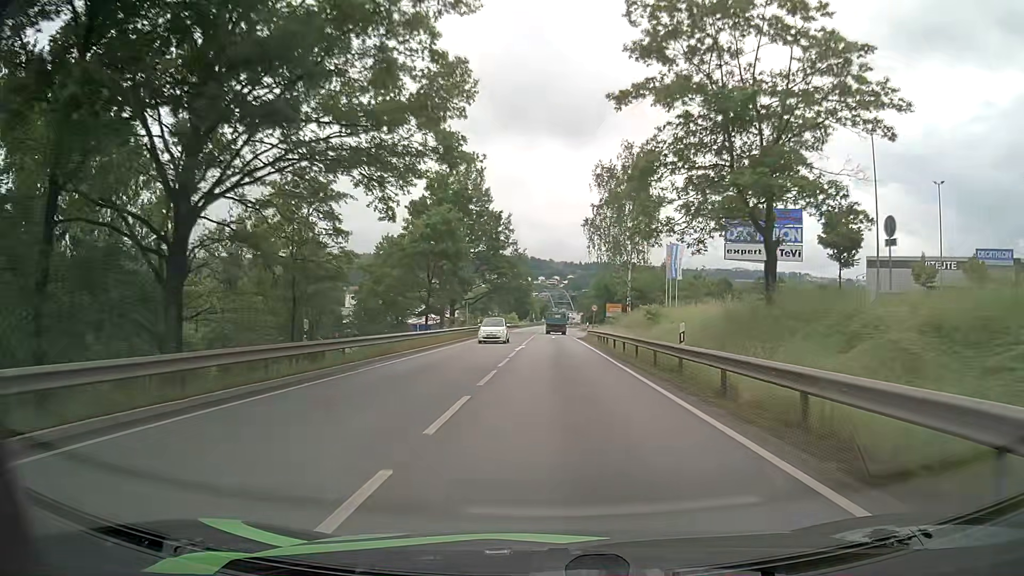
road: primary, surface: asphalt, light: Day
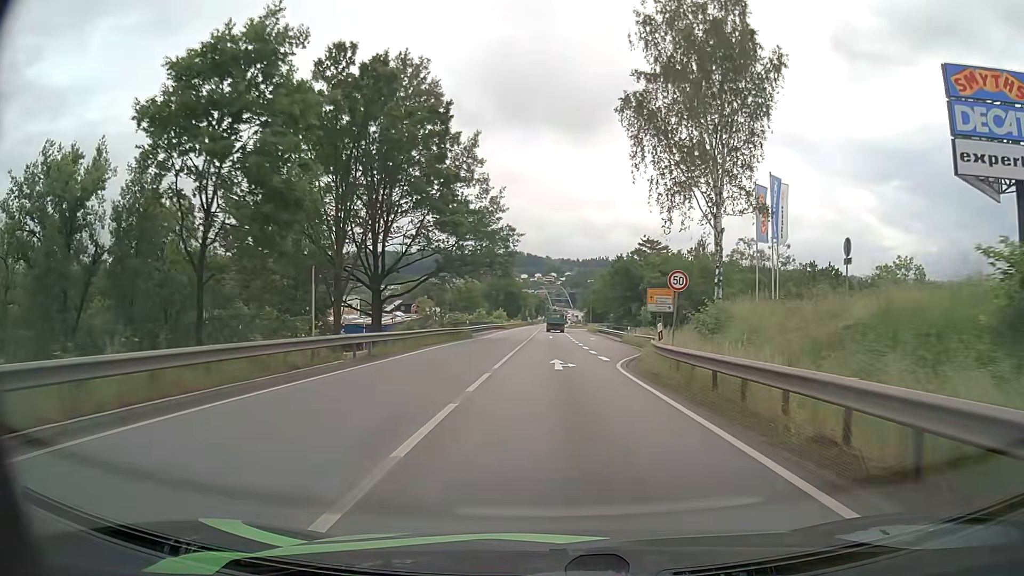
(+0.2, +36.6) m; 0°
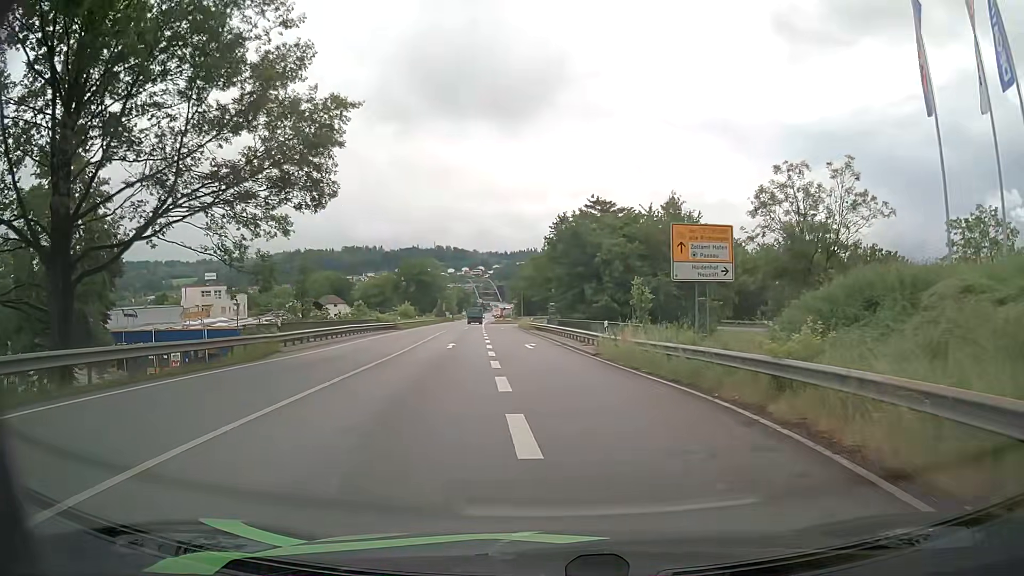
(+1.5, +28.9) m; +6°
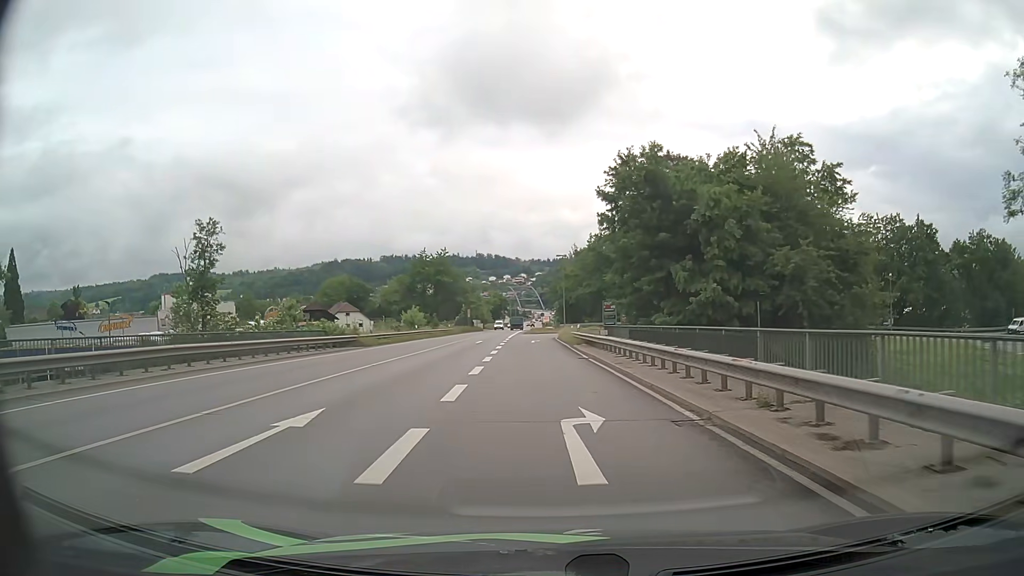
(-0.7, +24.9) m; -4°
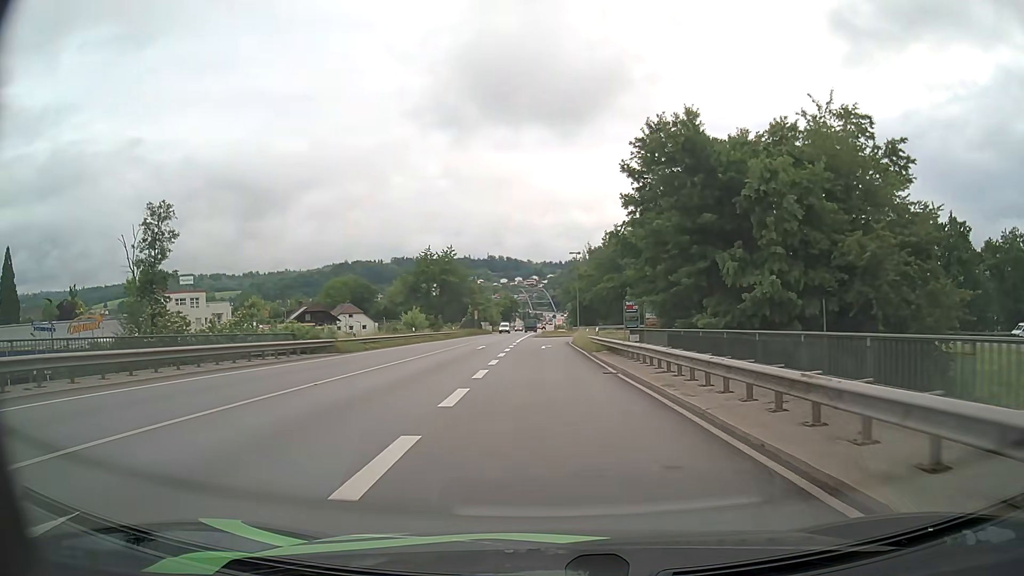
(-0.1, +6.6) m; -1°
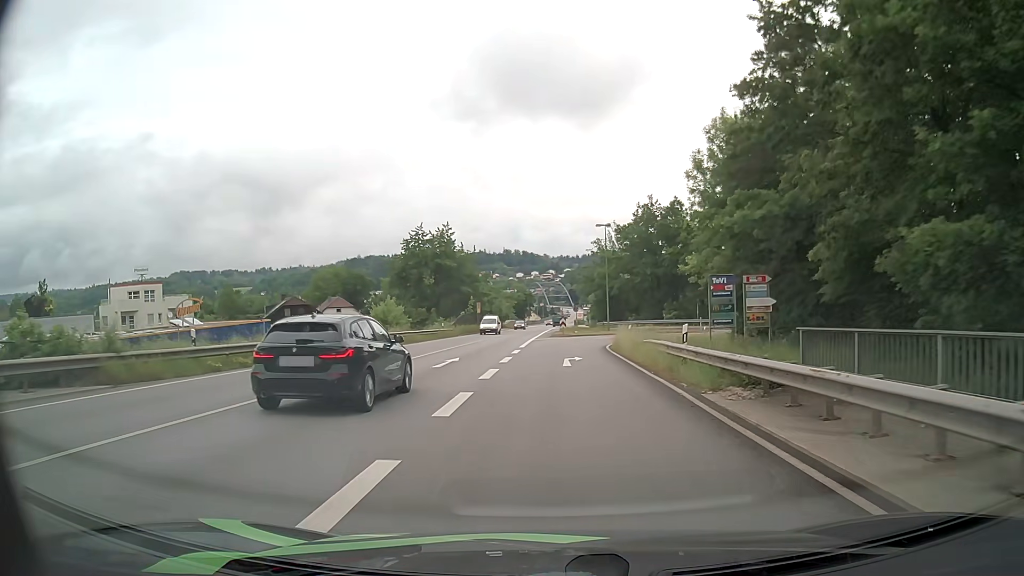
(-0.3, +19.7) m; -1°
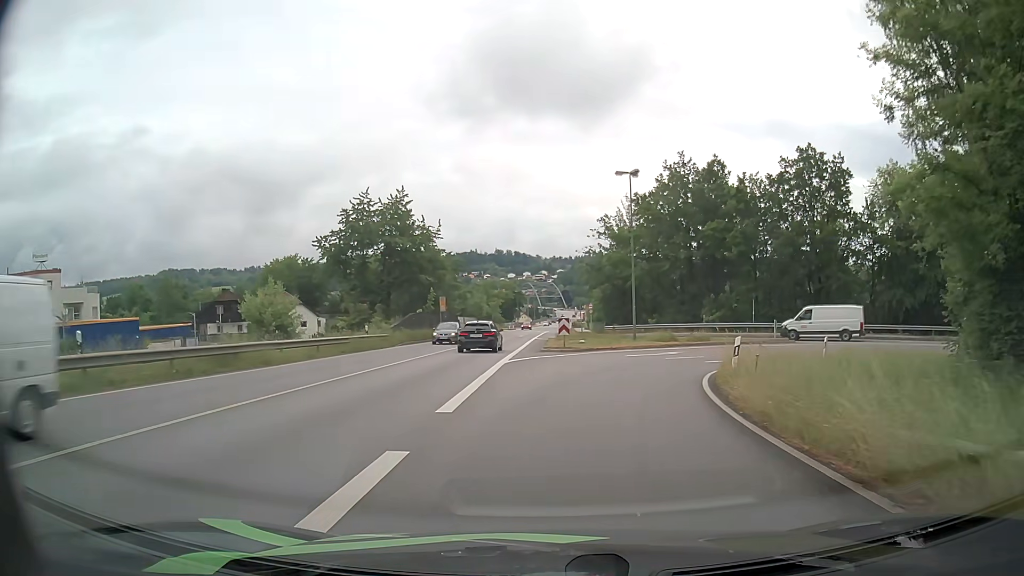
(0.0, +23.3) m; 0°
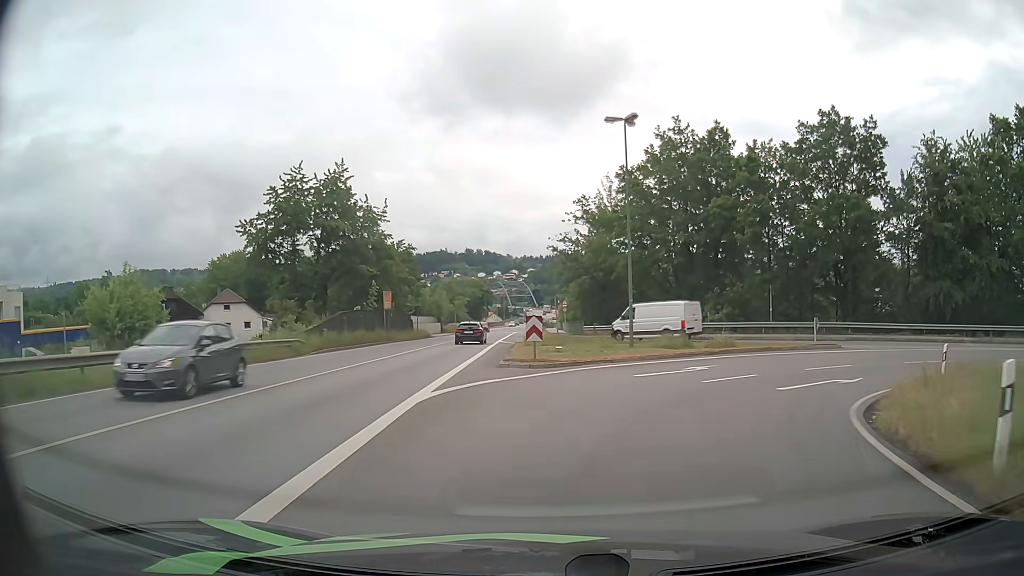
(+0.2, +10.8) m; +3°
